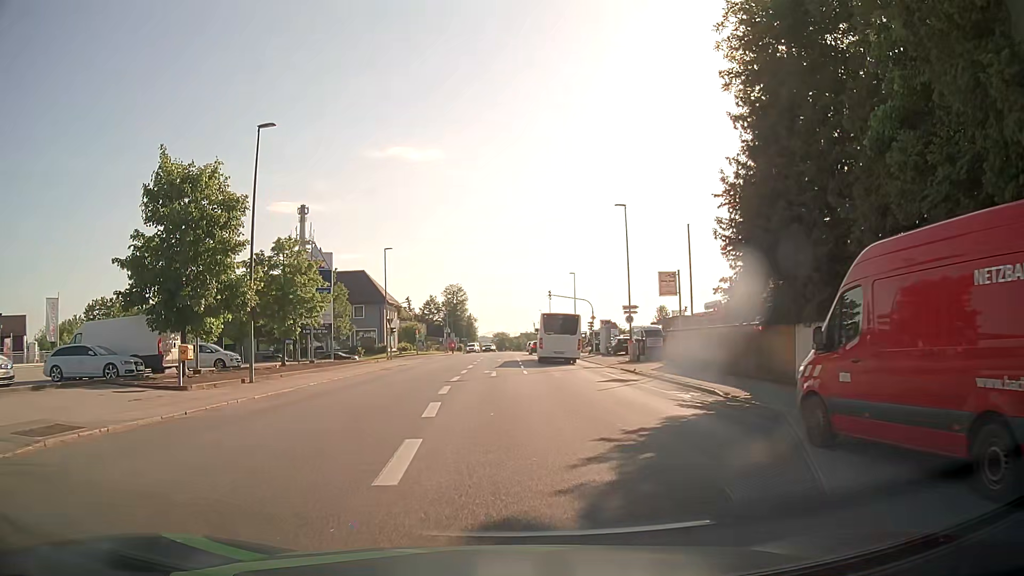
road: tertiary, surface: asphalt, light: Day
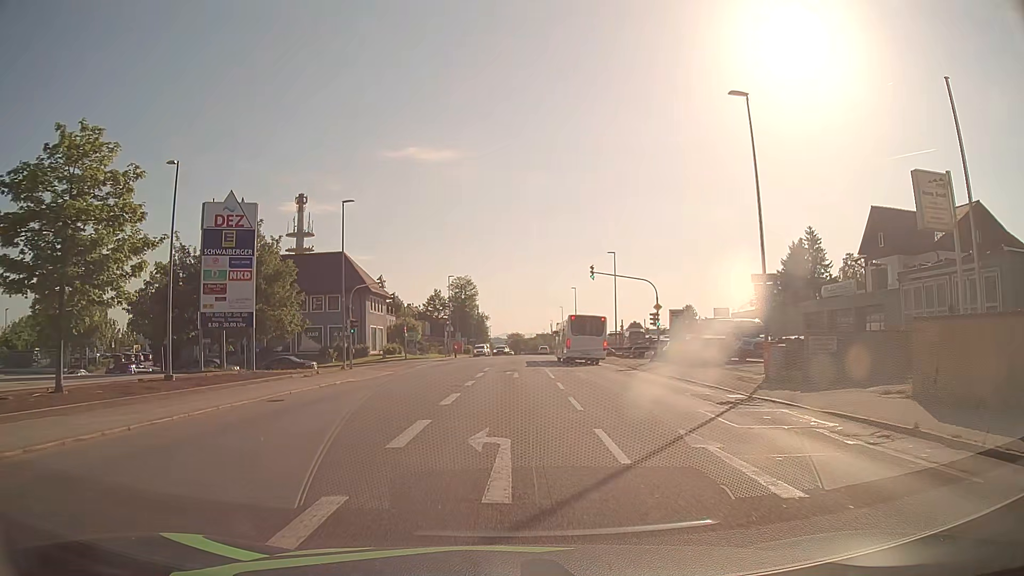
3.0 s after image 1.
(-0.4, +21.8) m; -1°
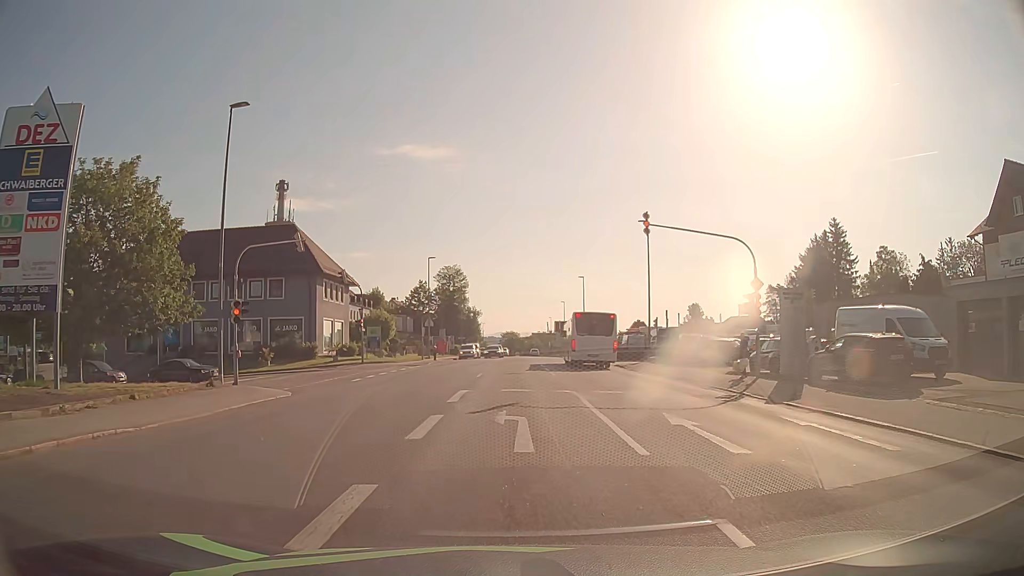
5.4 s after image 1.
(-0.1, +17.5) m; 0°
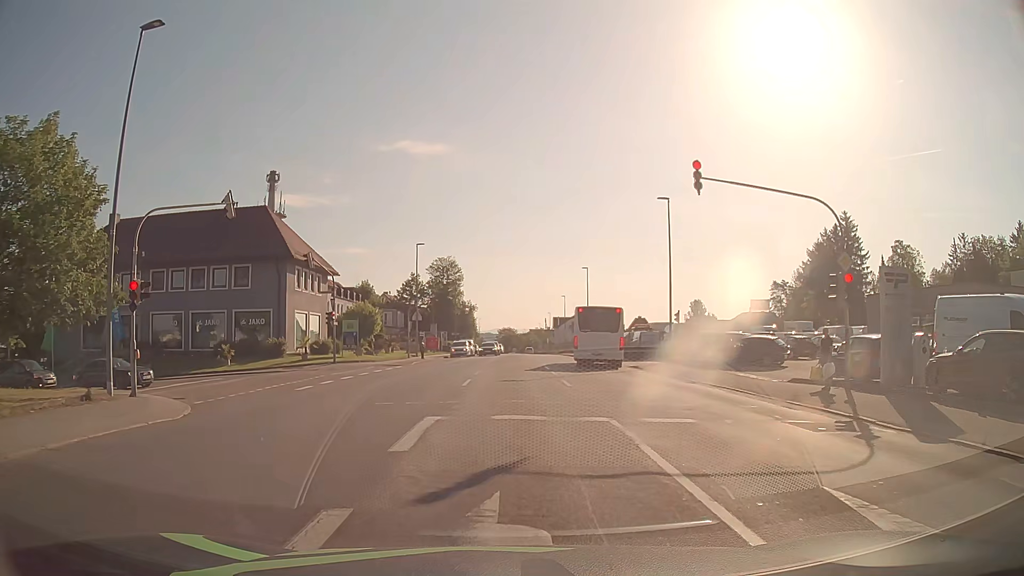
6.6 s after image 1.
(0.0, +7.0) m; +1°
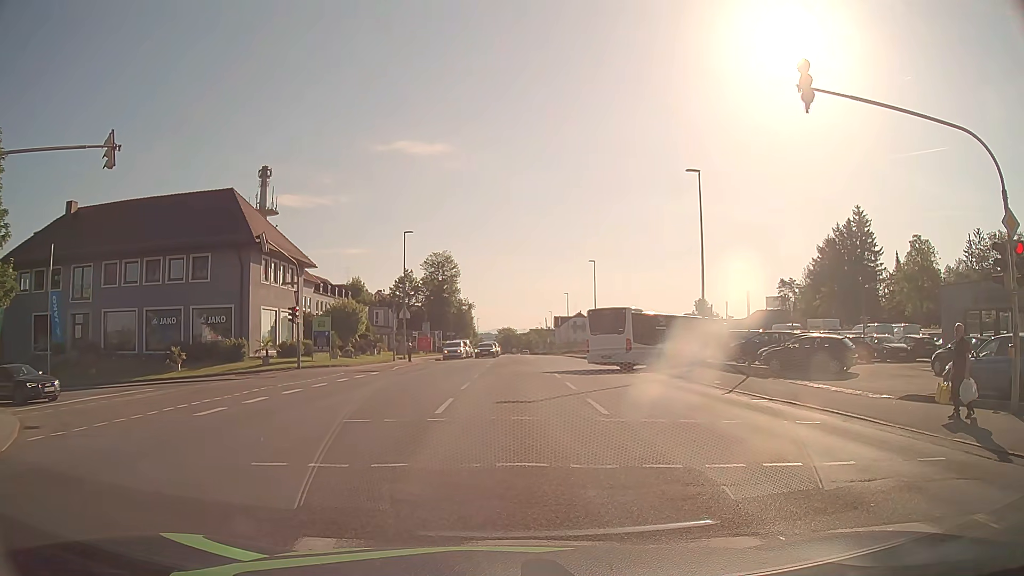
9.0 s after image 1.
(0.0, +6.8) m; -1°
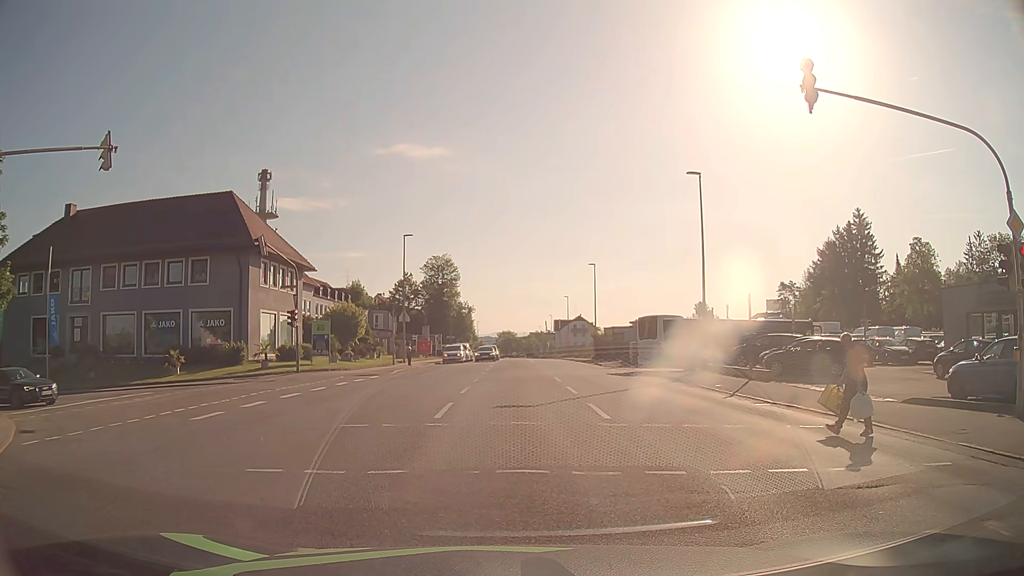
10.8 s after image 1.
(0.0, +0.2) m; 0°
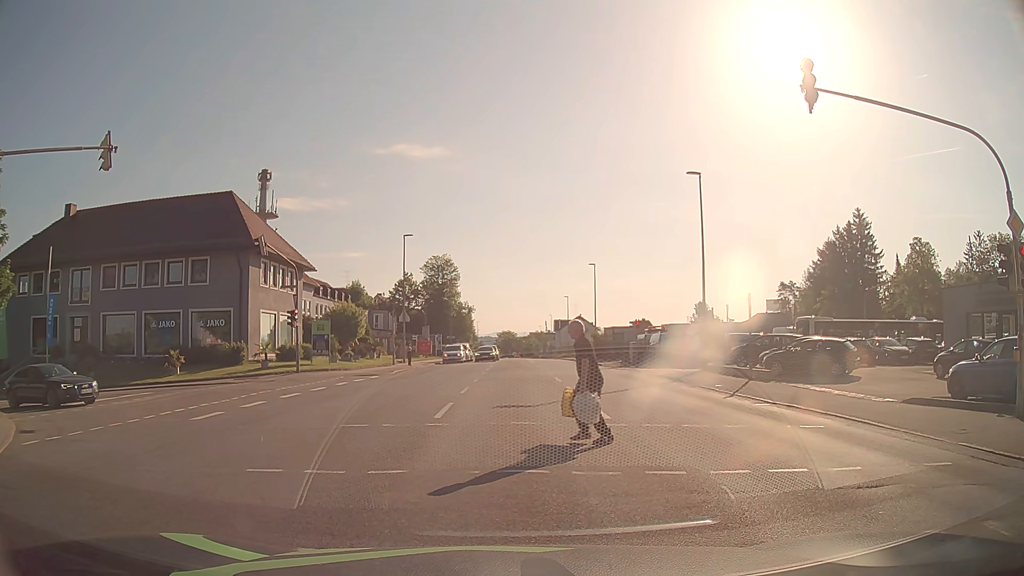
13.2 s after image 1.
(0.0, 0.0) m; 0°
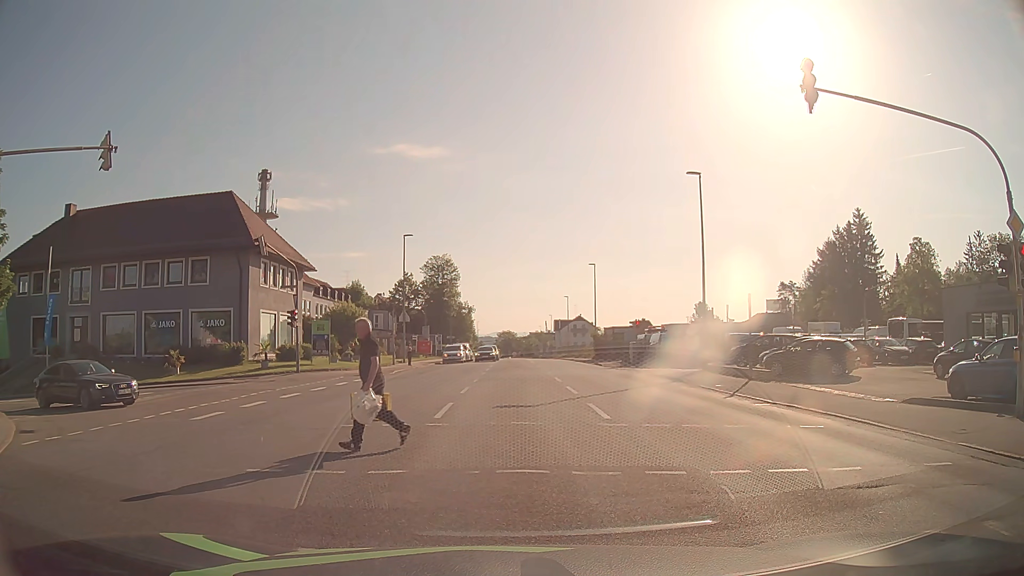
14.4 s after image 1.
(0.0, 0.0) m; 0°
